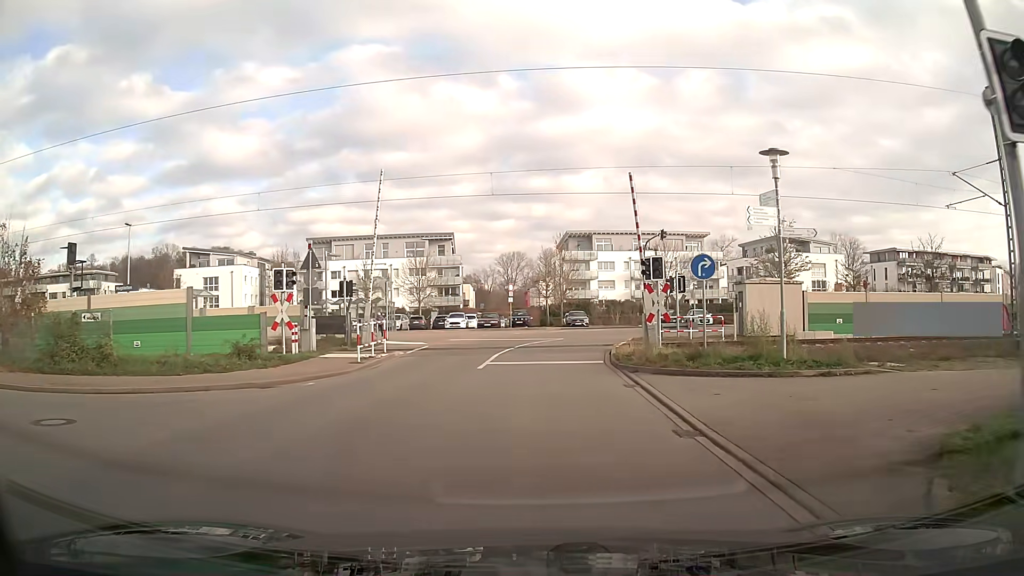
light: Day
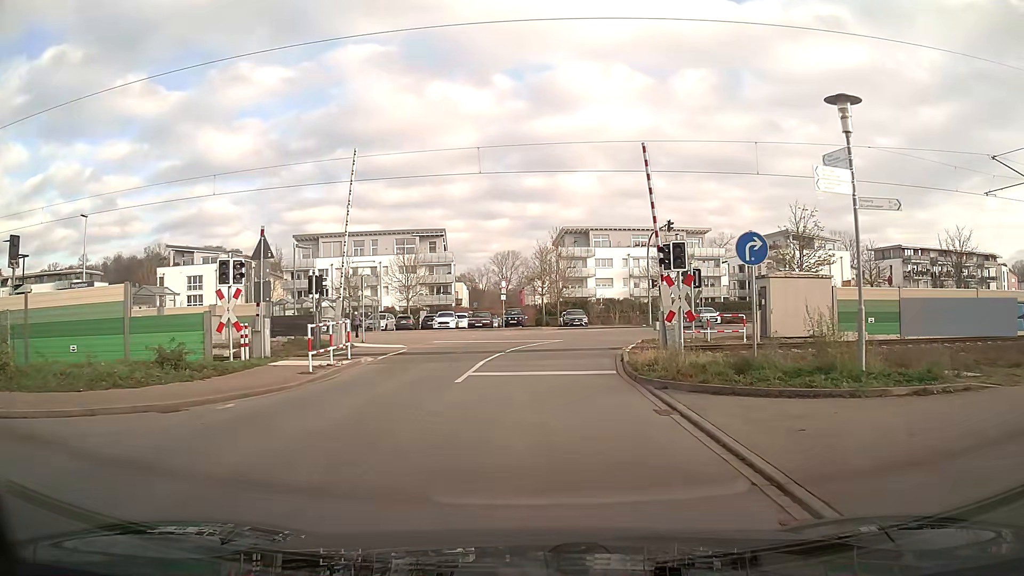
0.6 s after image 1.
(0.0, +3.9) m; 0°
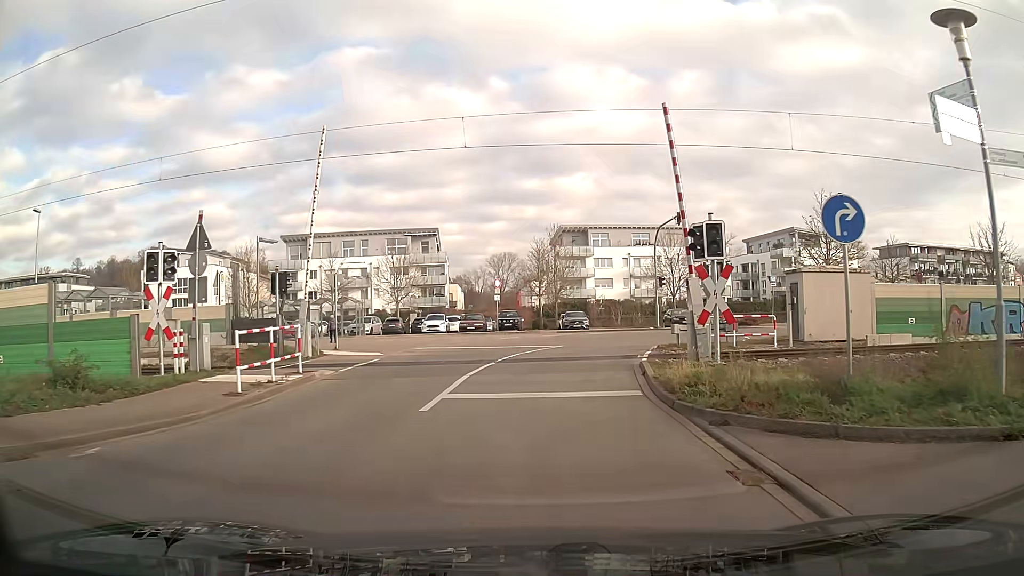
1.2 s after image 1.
(0.0, +3.8) m; 0°
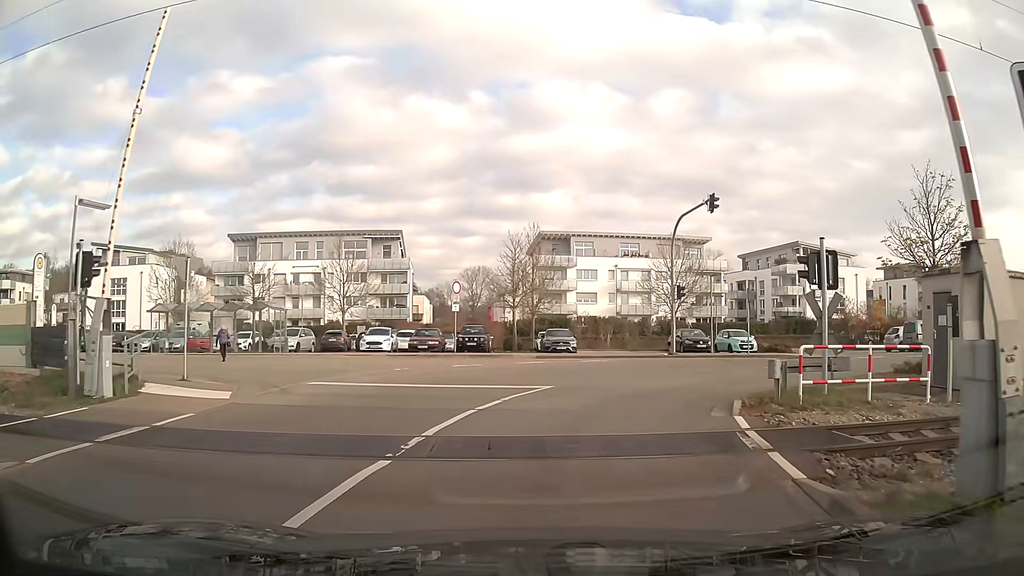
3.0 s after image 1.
(+0.2, +10.7) m; +4°
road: unclassified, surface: asphalt
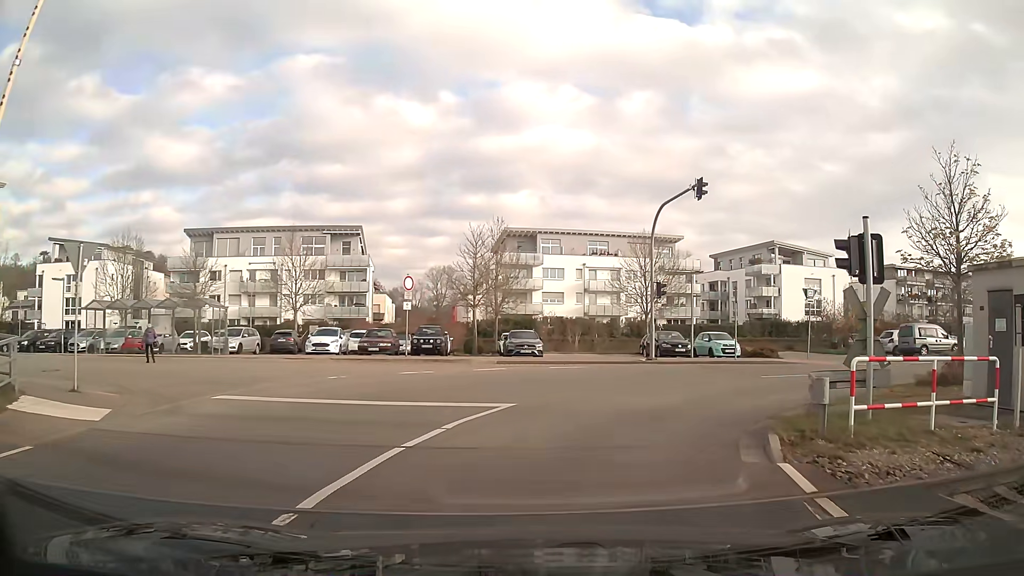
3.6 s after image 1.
(+0.1, +3.3) m; +4°
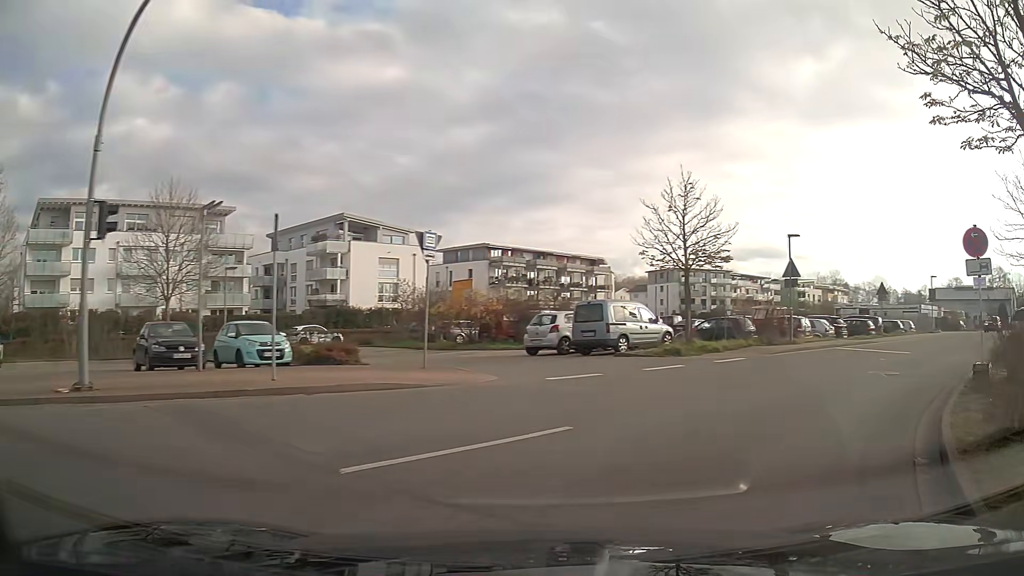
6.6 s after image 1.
(+4.5, +14.9) m; +41°
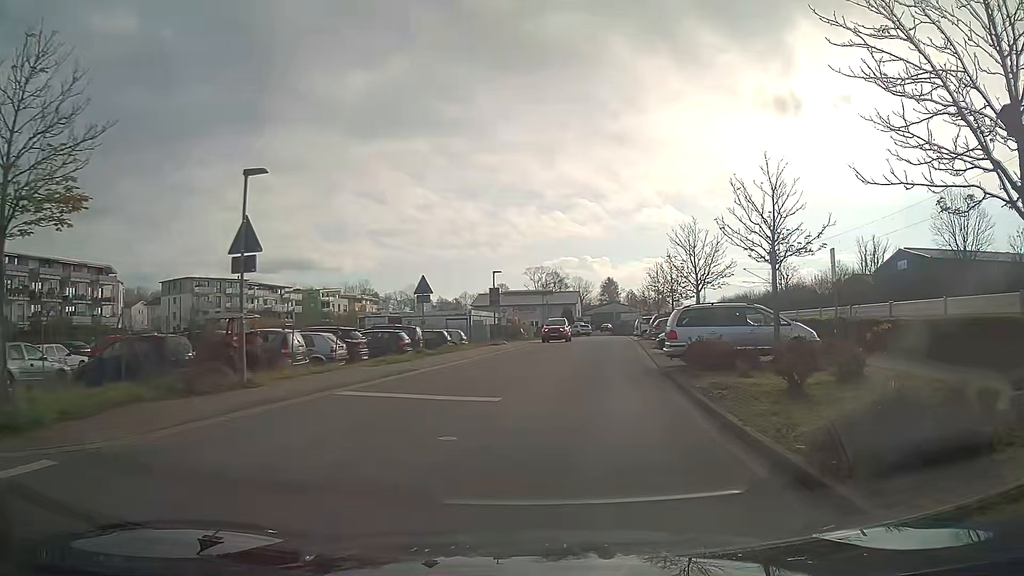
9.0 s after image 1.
(+4.8, +12.3) m; +35°
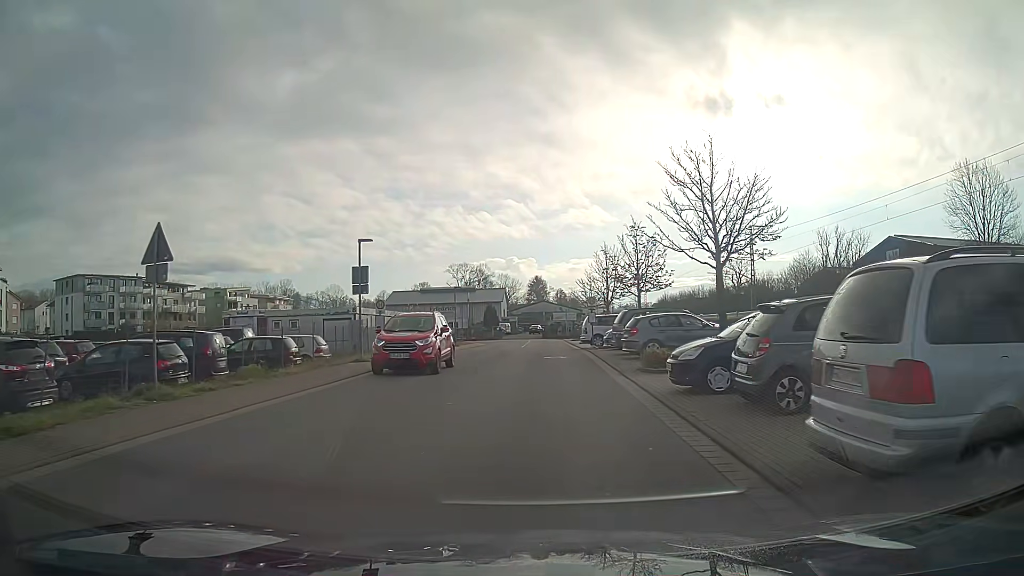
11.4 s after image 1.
(+0.9, +15.2) m; +5°
(0, +10) (0, +20) (+1, +30) (+1, +40) (+1, +50) (+1, +60) (+1, +70) (-1, +80) (-8, +86) (-18, +88) m
